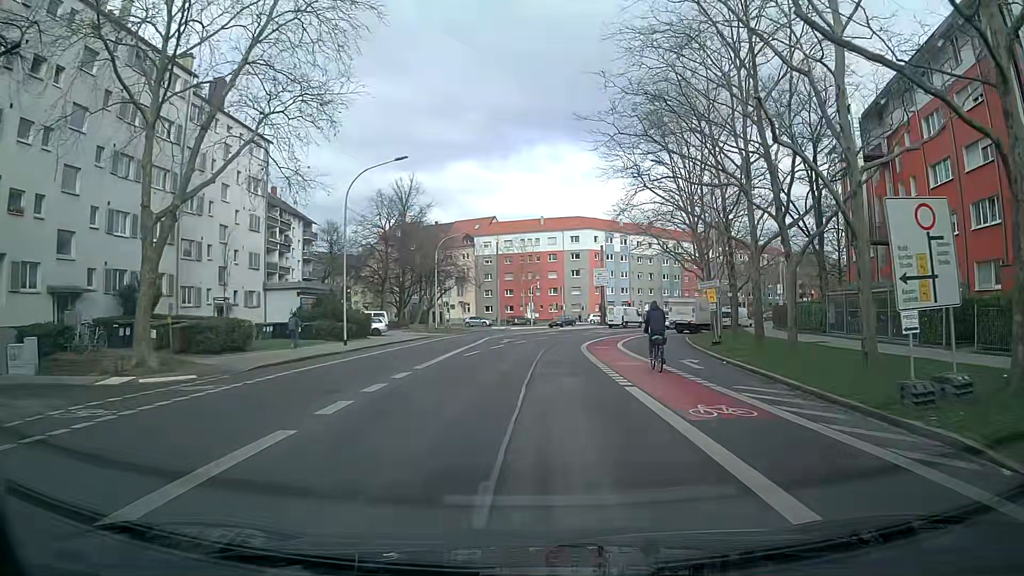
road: secondary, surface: asphalt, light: Day
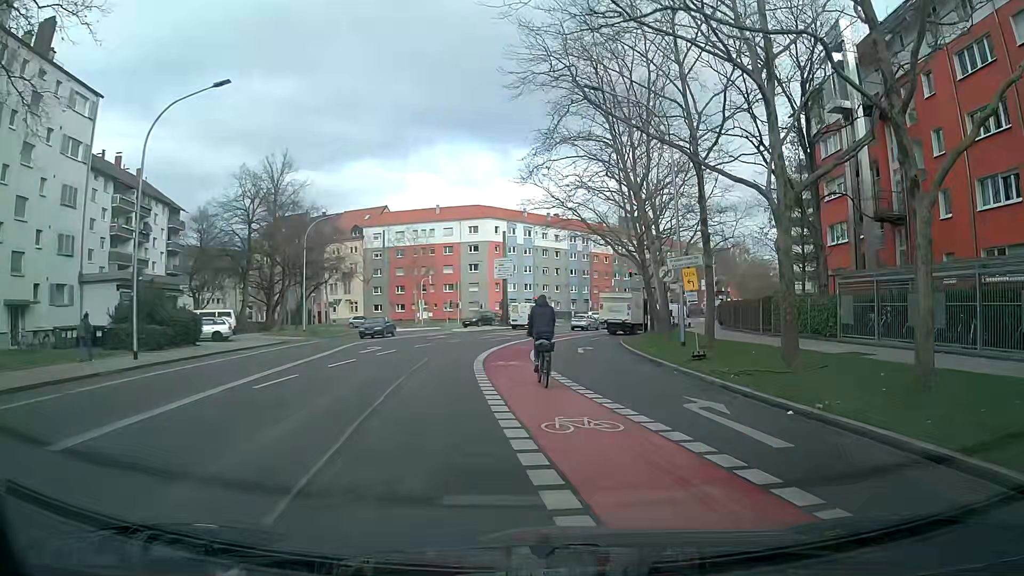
(+1.0, +12.1) m; +8°
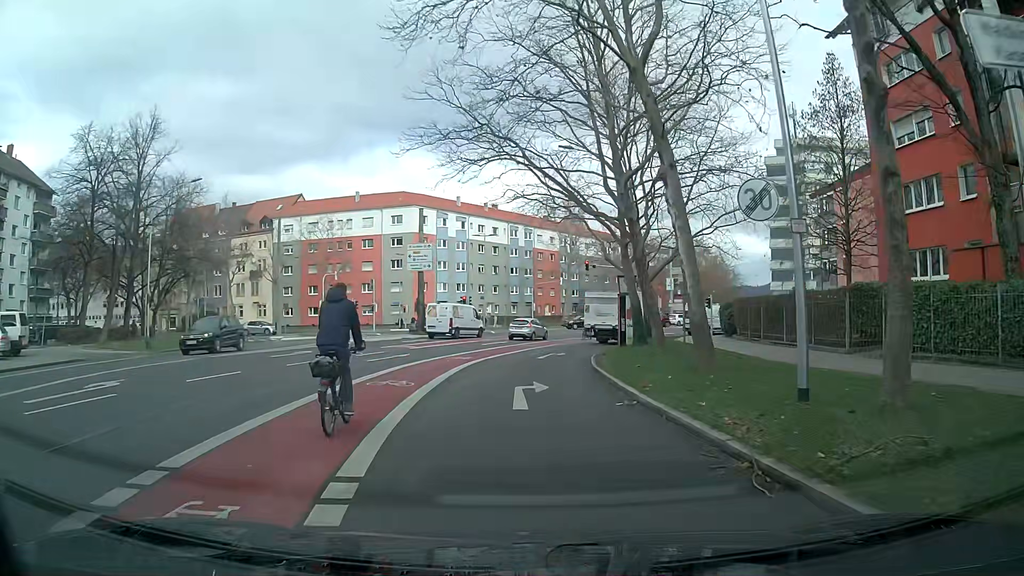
(+1.3, +16.4) m; +7°
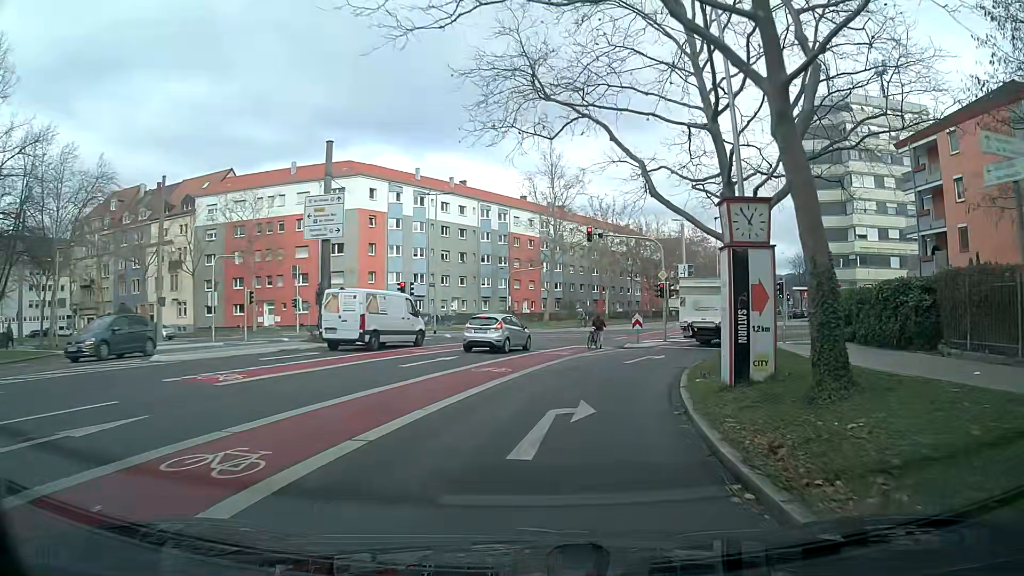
(-0.2, +19.0) m; +3°
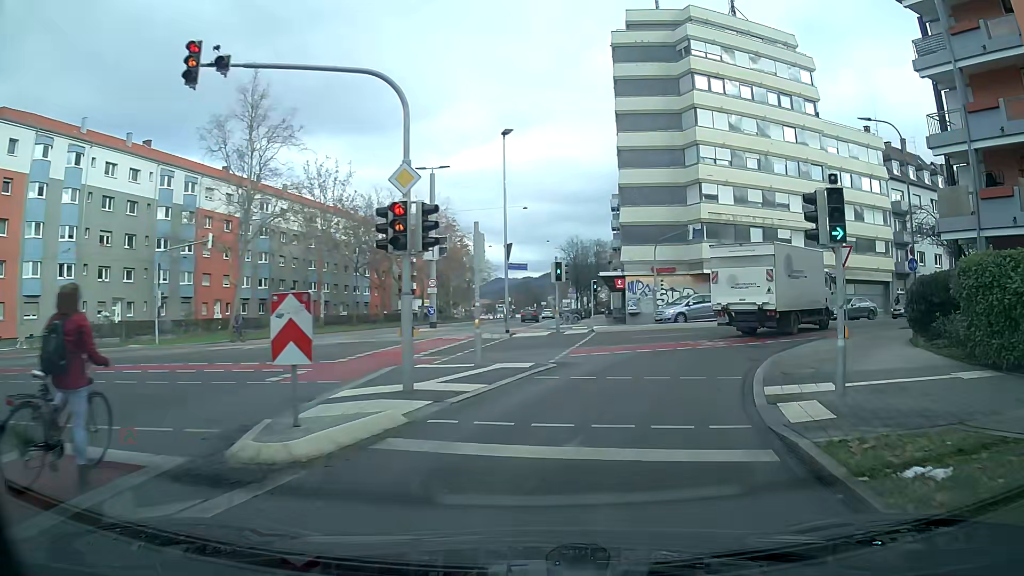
(+3.3, +24.8) m; +21°
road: secondary_link
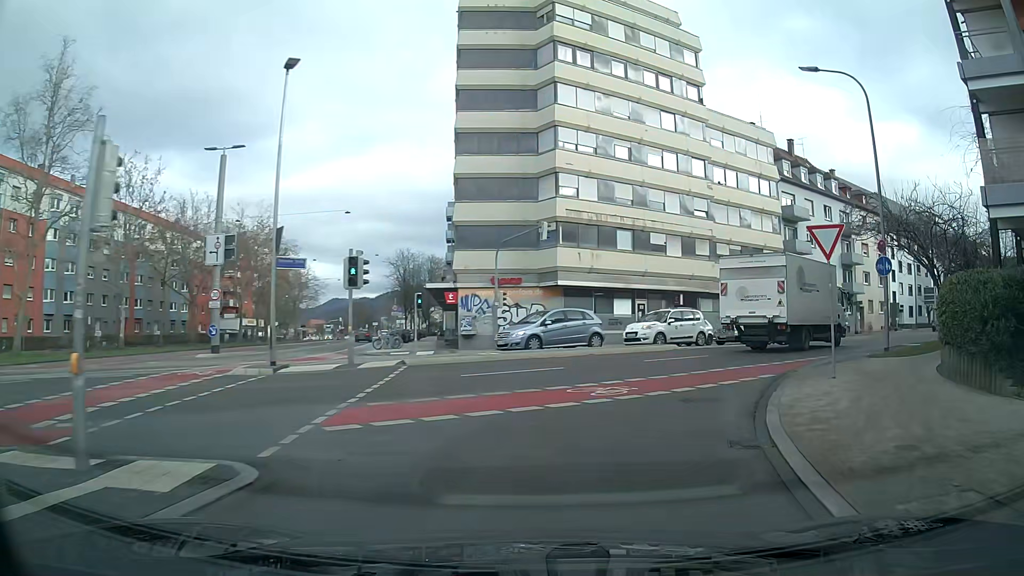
(+1.1, +9.6) m; +13°
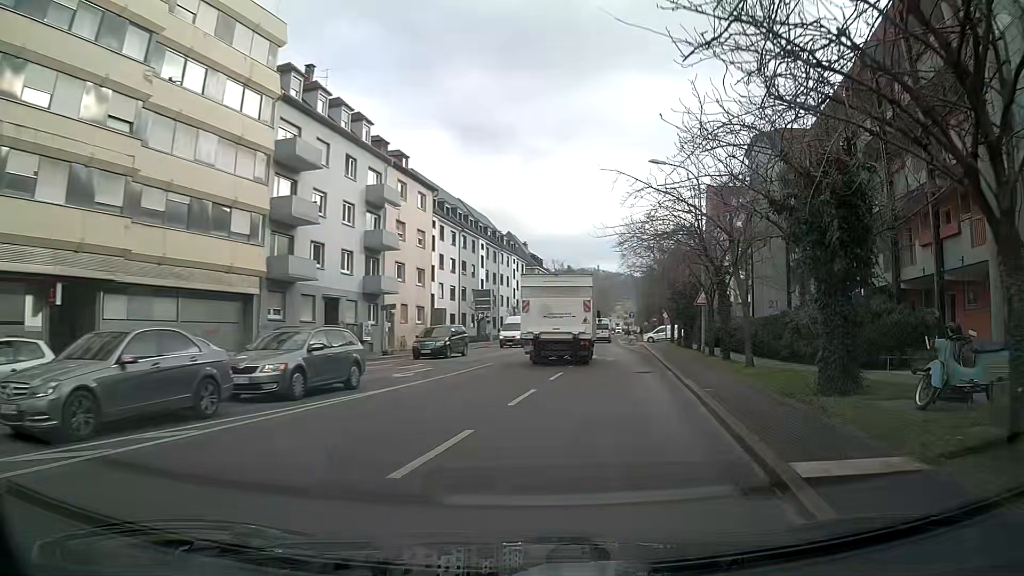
(+8.4, +21.6) m; +43°
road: secondary
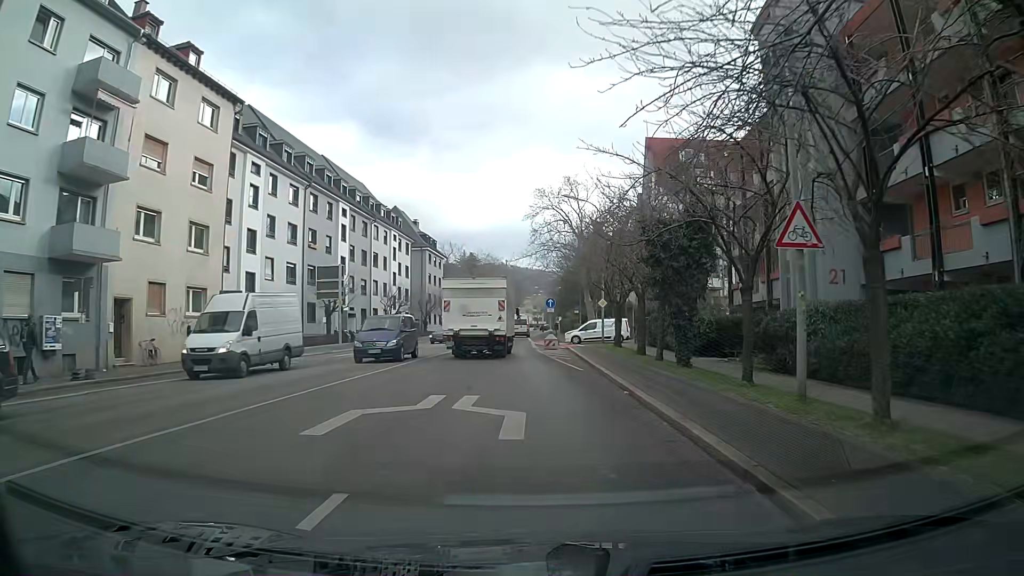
(+2.8, +21.6) m; +8°
(0, +10) (0, +20) (-1, +30) (-2, +40) (-2, +50) (-2, +60) (-2, +70) (-1, +80) (-1, +90) (-1, +100) m
